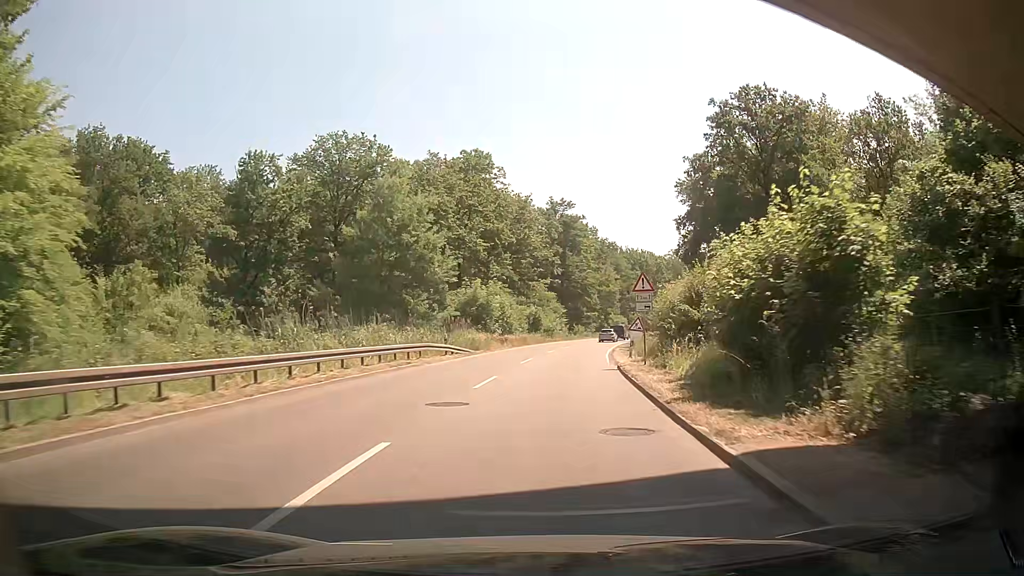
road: secondary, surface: asphalt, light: Day
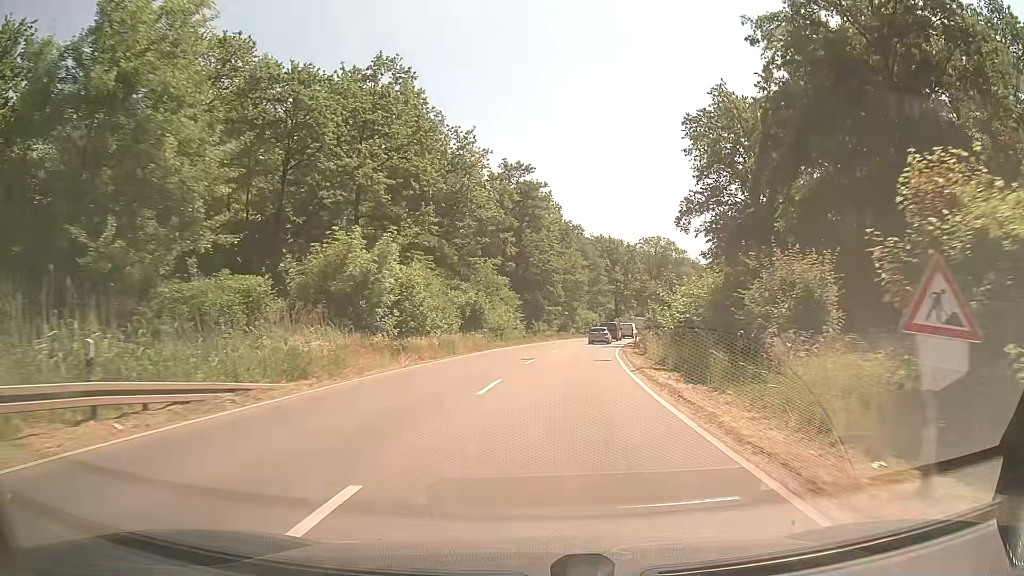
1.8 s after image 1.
(+0.8, +26.2) m; +4°
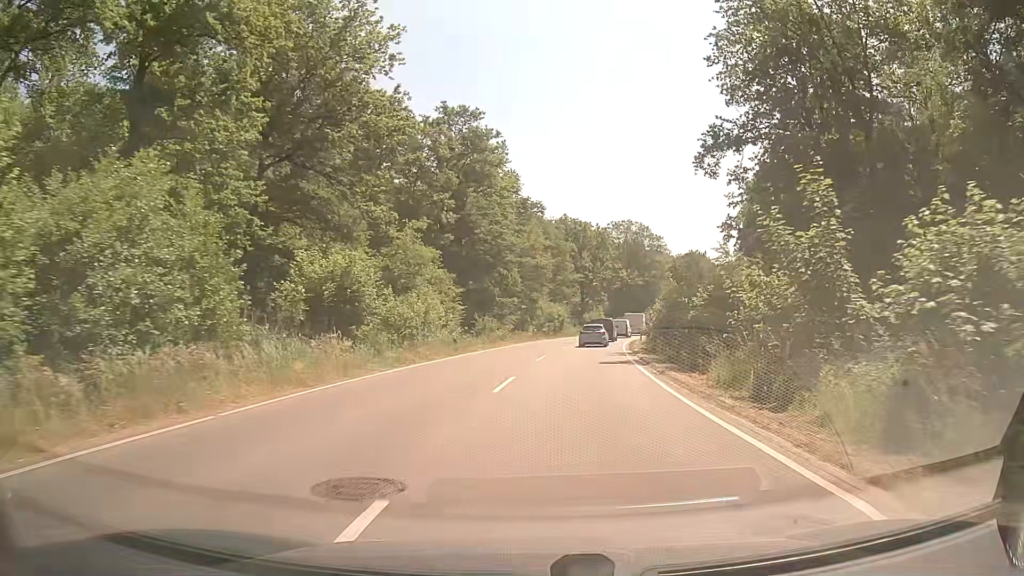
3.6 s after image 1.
(+0.6, +23.6) m; +3°
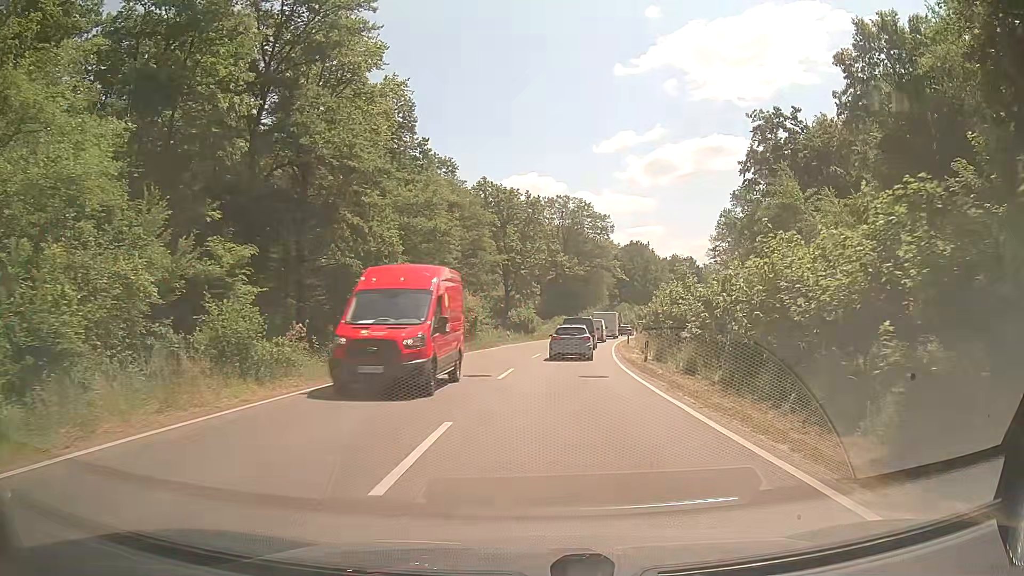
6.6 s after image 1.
(+1.8, +31.7) m; +8°
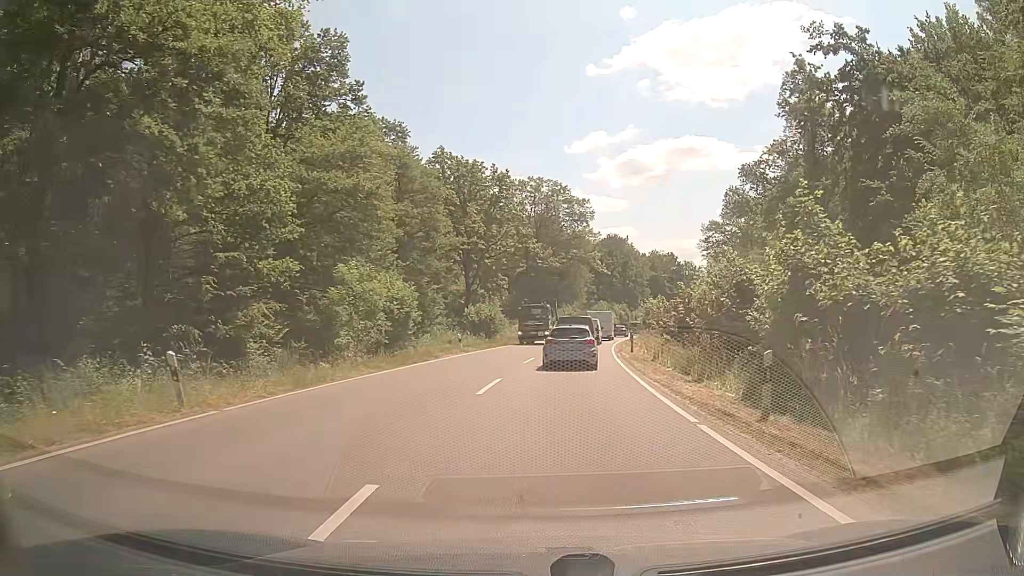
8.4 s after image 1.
(+0.1, +15.5) m; +2°
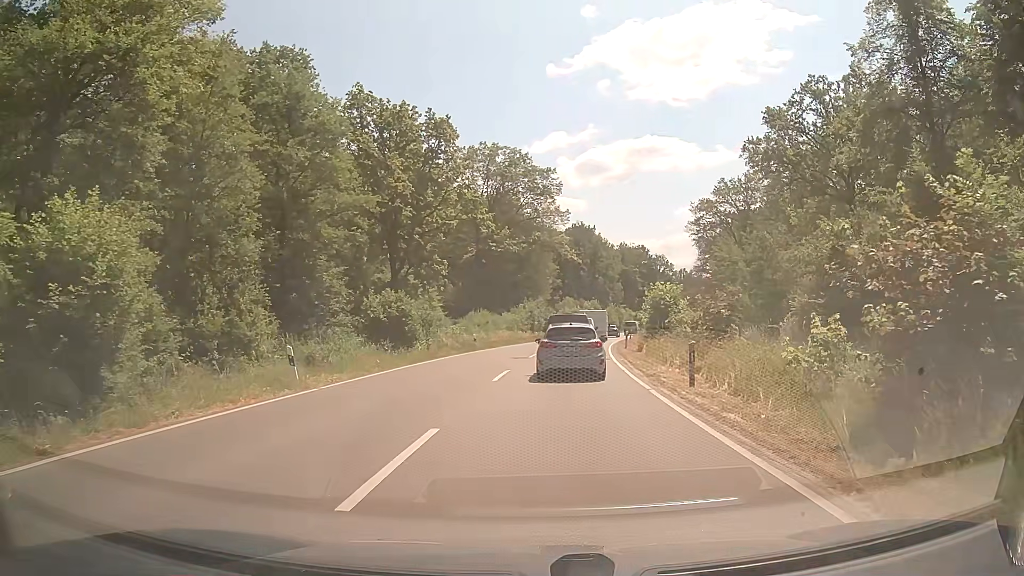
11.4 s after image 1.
(+0.6, +20.4) m; +4°
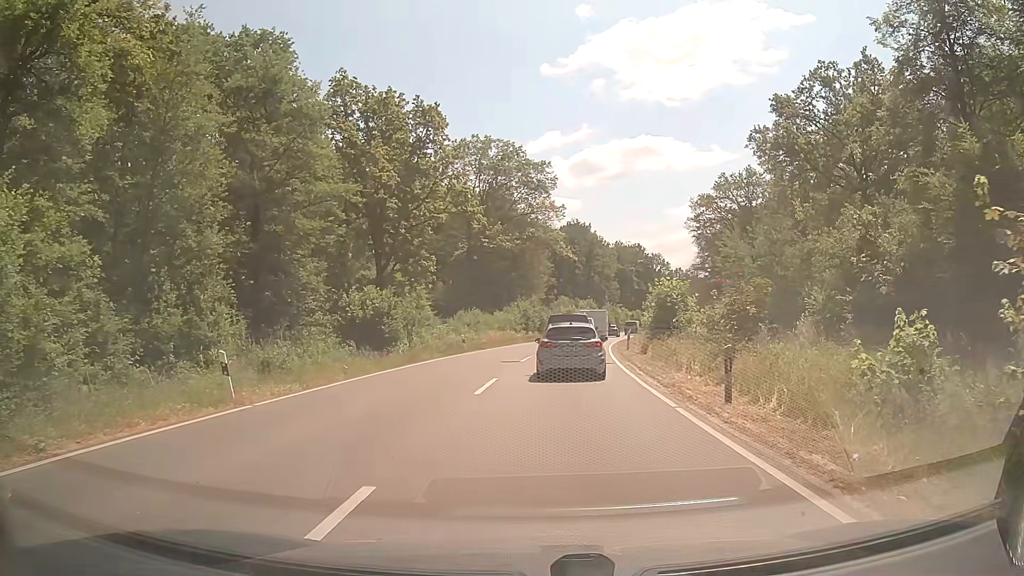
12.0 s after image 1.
(0.0, +3.3) m; 0°
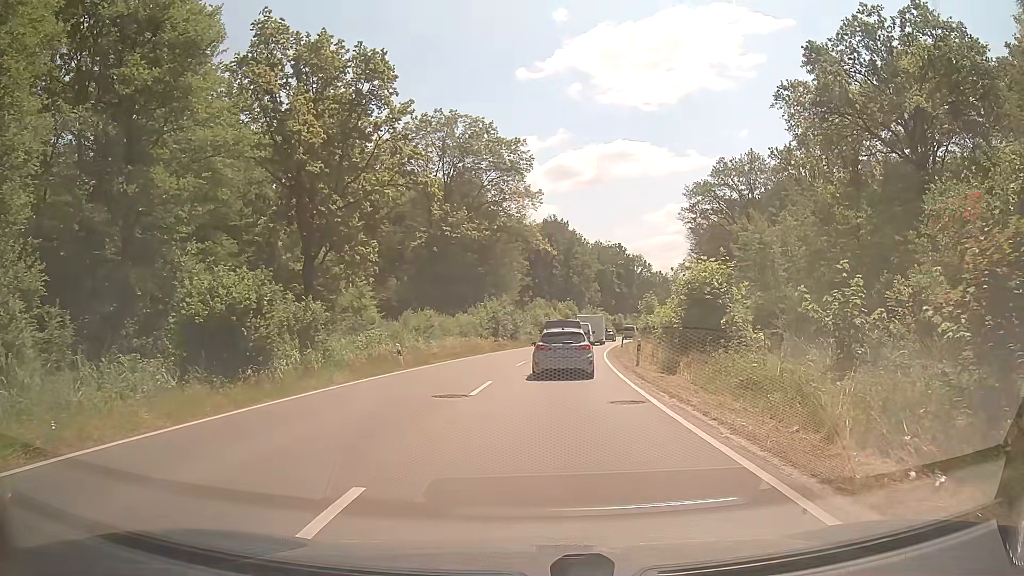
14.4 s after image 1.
(-0.1, +11.8) m; +1°
